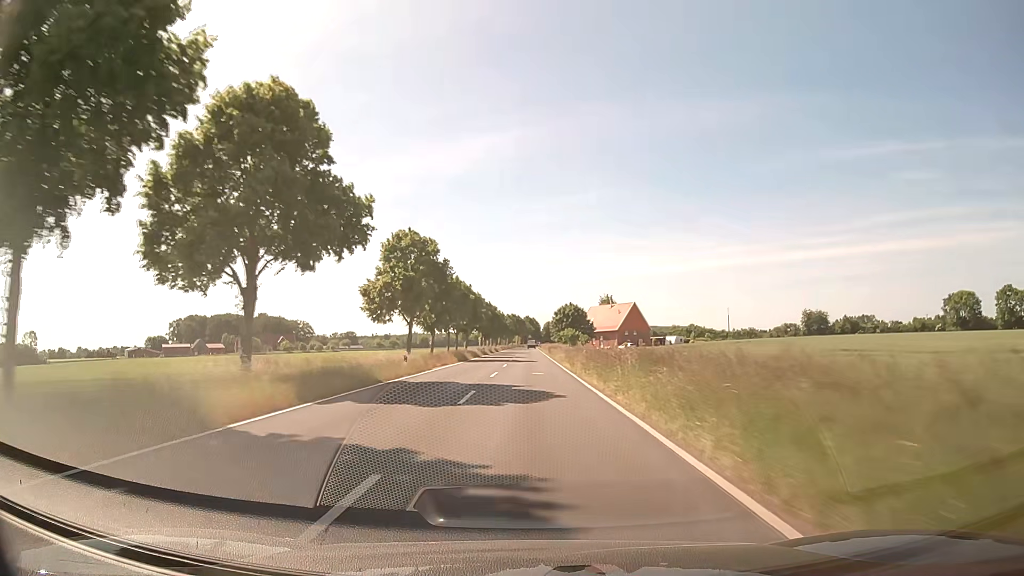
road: secondary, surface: asphalt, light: Day
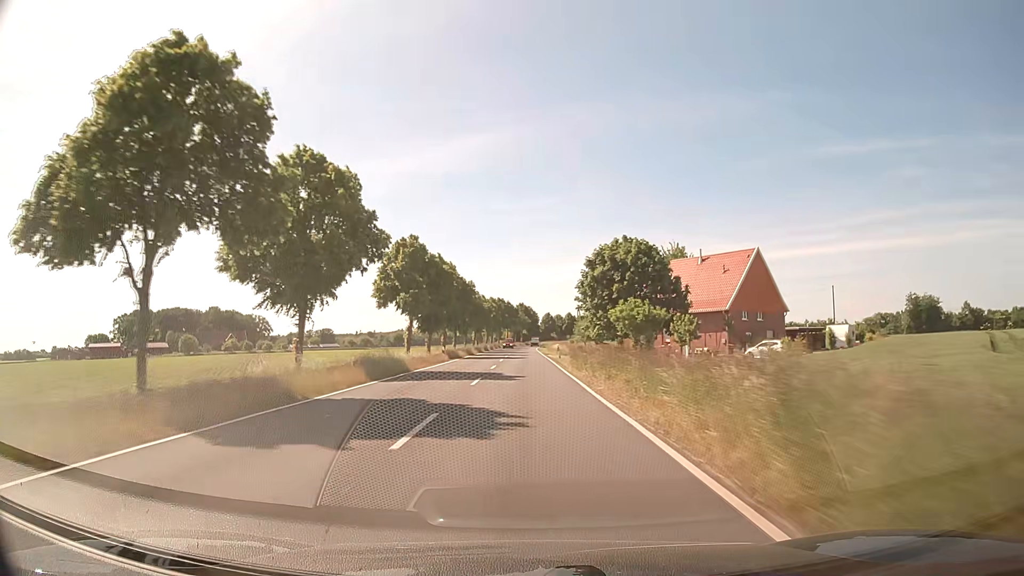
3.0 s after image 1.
(+0.2, +79.0) m; 0°
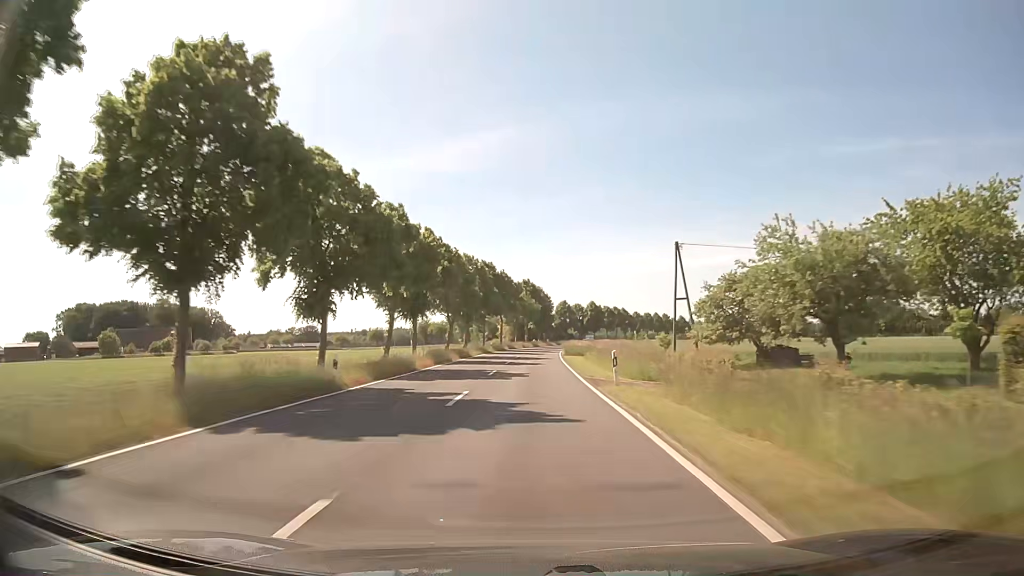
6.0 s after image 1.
(-0.1, +79.0) m; -1°
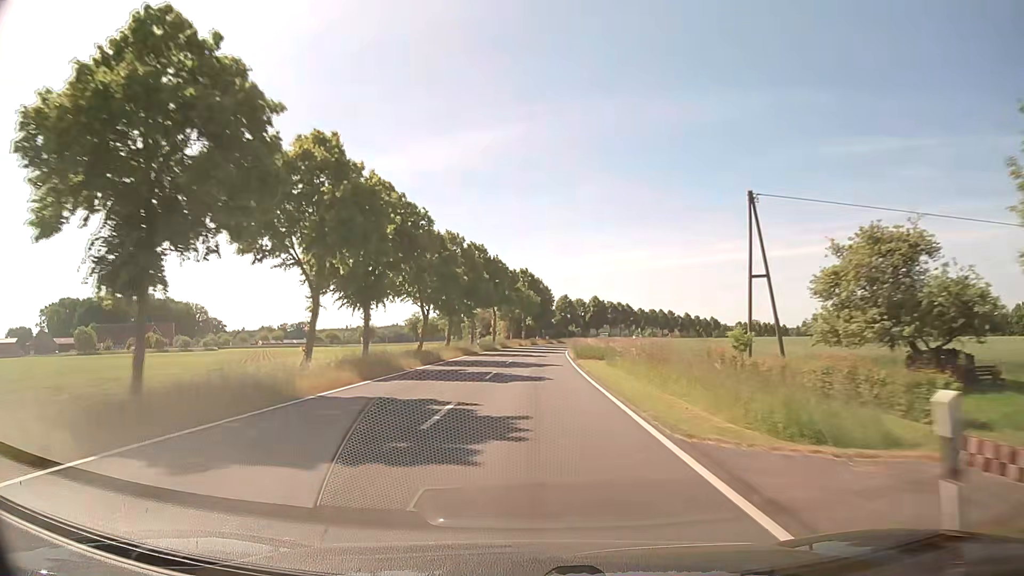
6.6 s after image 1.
(0.0, +15.8) m; 0°
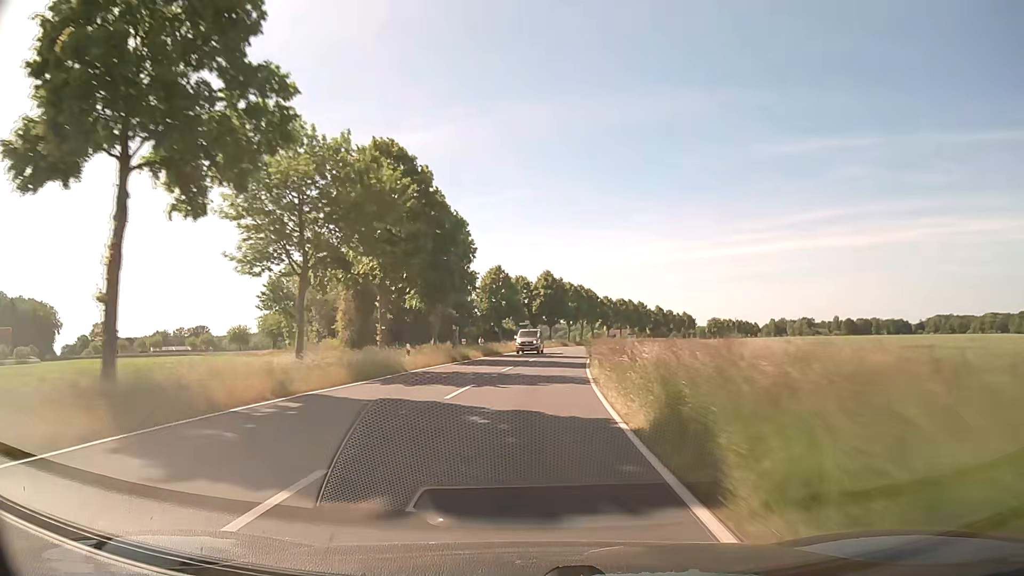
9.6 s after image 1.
(+3.3, +79.0) m; +6°
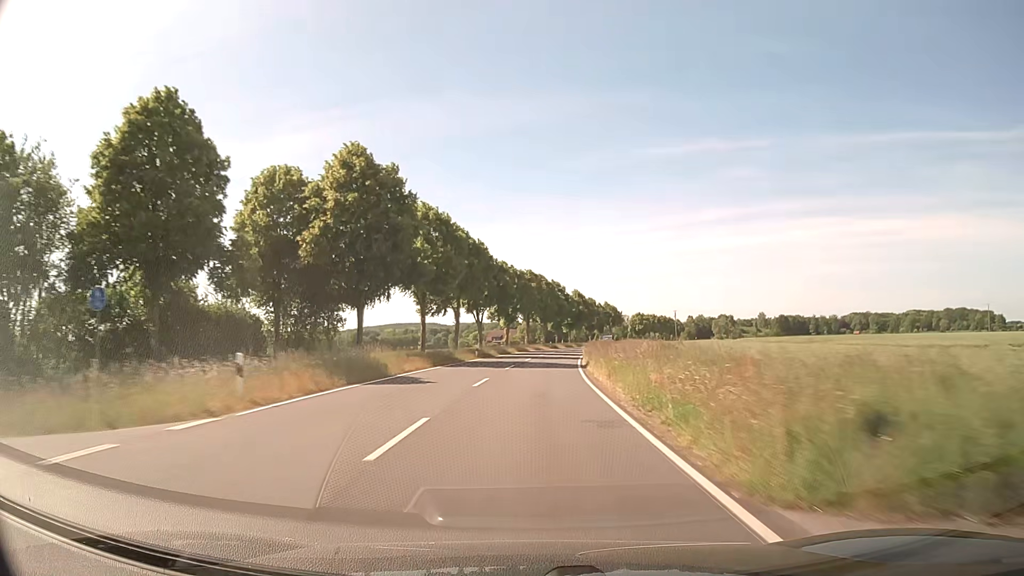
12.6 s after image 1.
(+7.0, +78.6) m; +10°
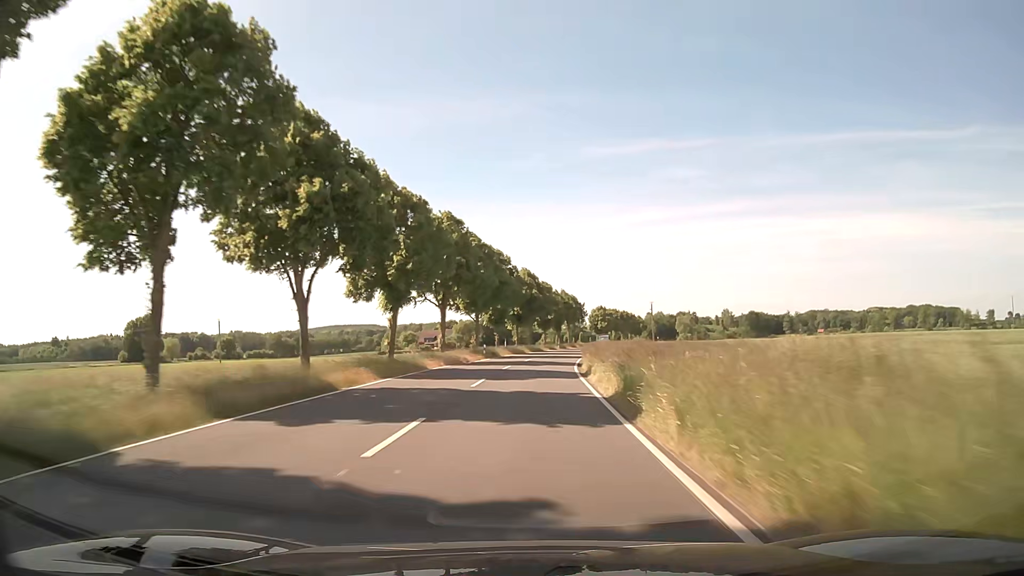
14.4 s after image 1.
(+2.3, +47.4) m; +5°
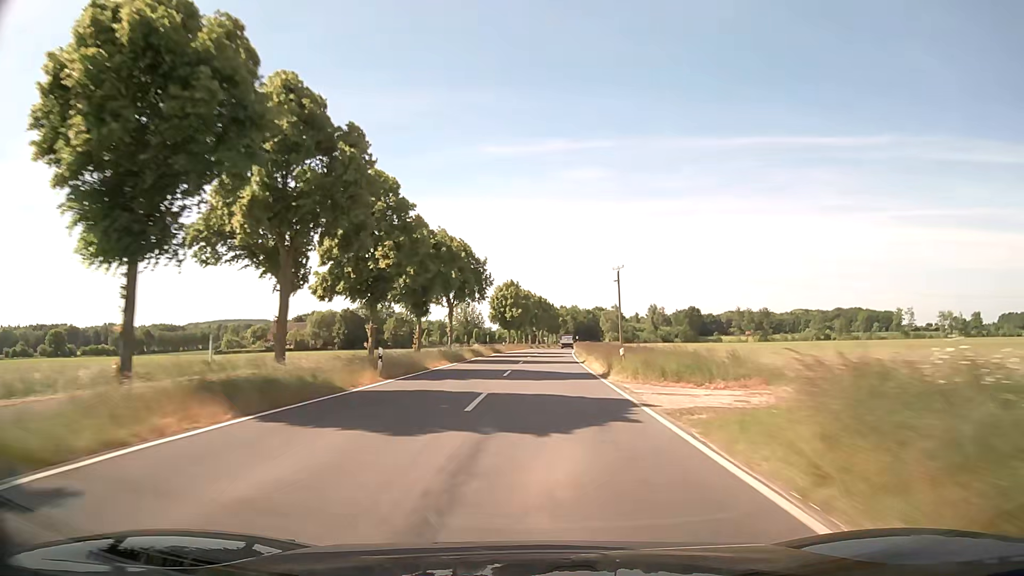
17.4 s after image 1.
(+5.9, +78.9) m; +9°
(0, +10) (0, +20) (+1, +30) (+1, +40) (+2, +50) (+2, +60) (+3, +70) (+4, +80) (+5, +90) (+6, +100) m
